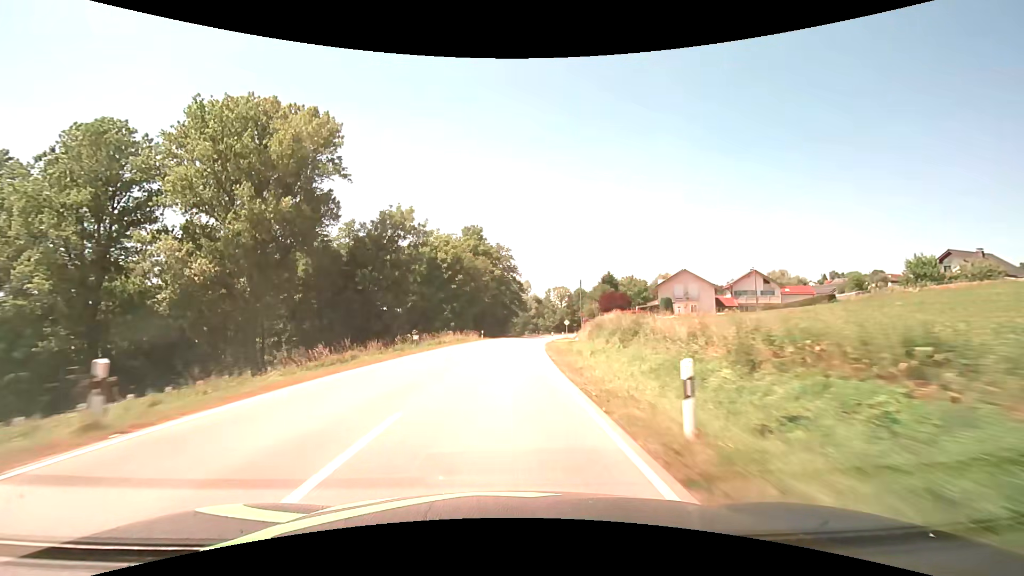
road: secondary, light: Day
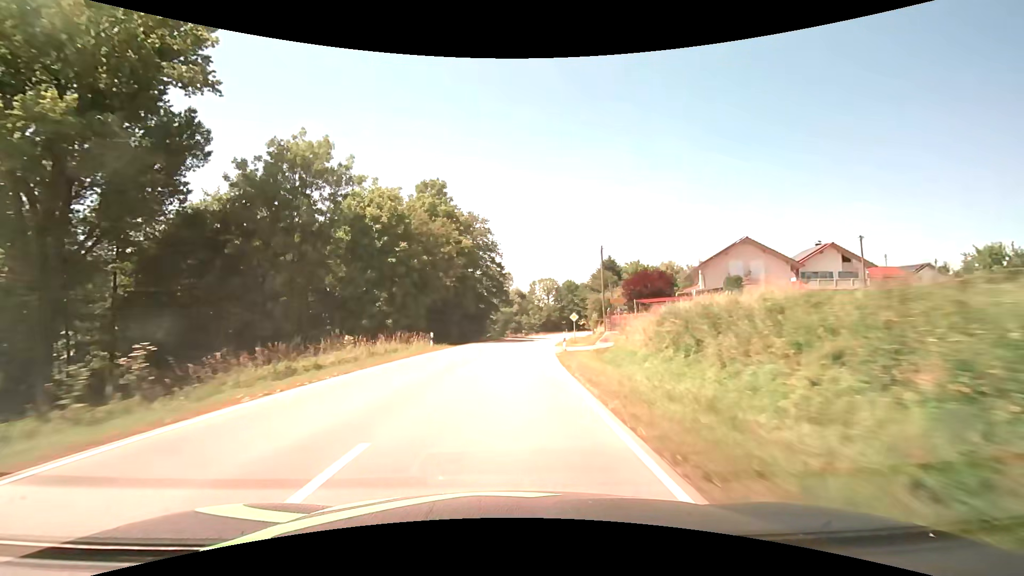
(+0.4, +25.6) m; +2°
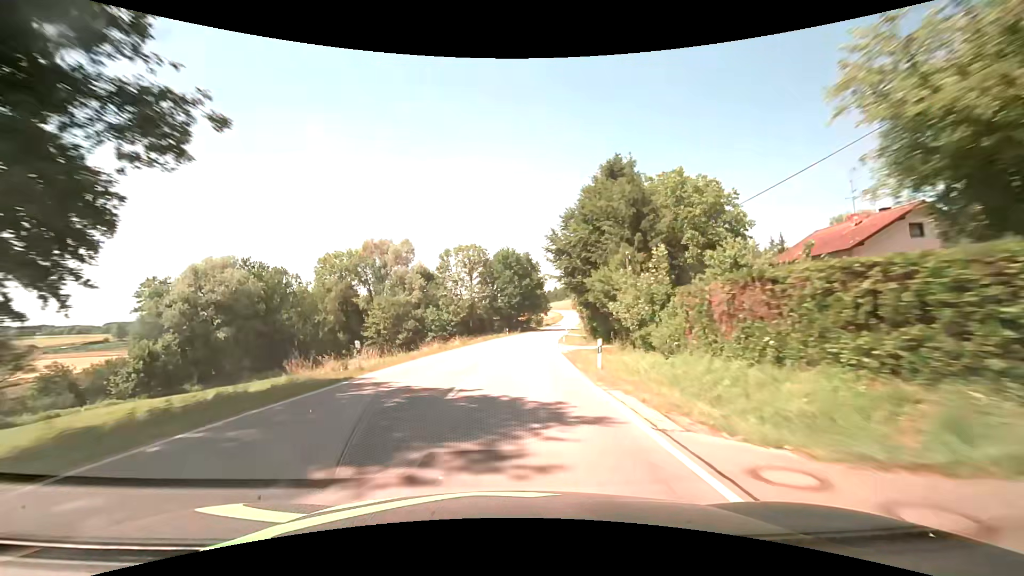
(+4.6, +63.2) m; +9°
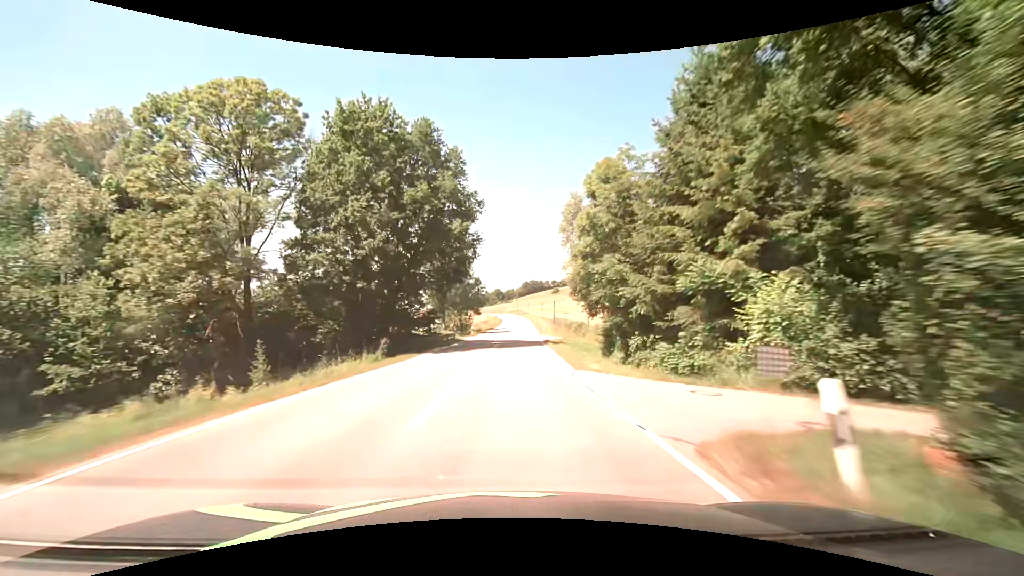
(+4.8, +62.8) m; +8°
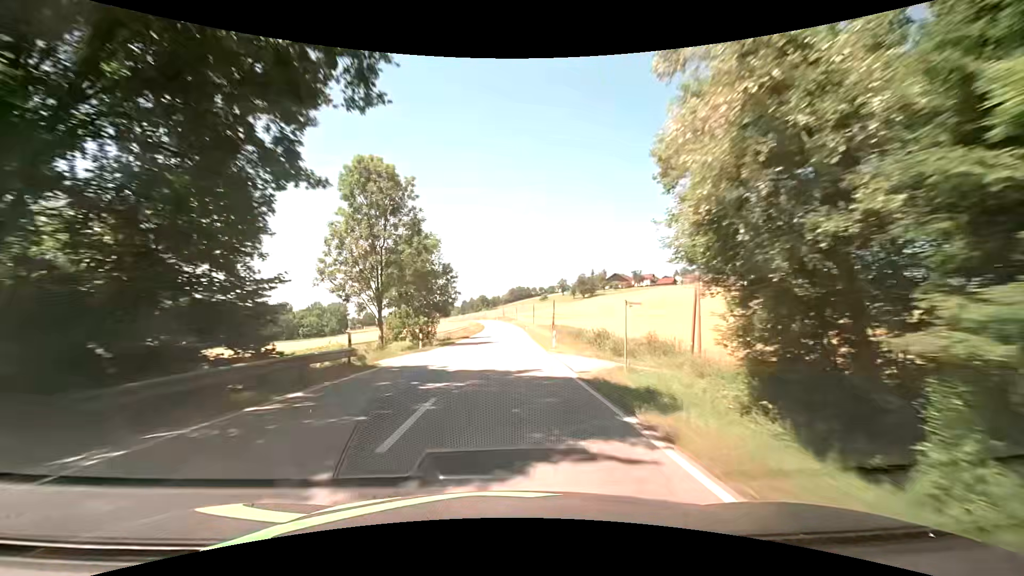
(+0.5, +25.0) m; +2°
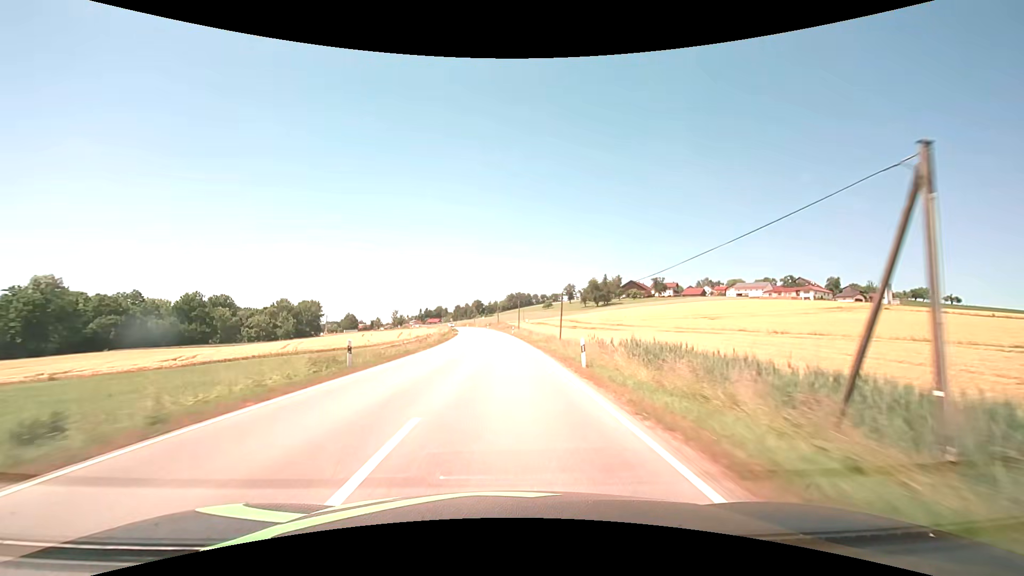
(+0.3, +62.0) m; 0°
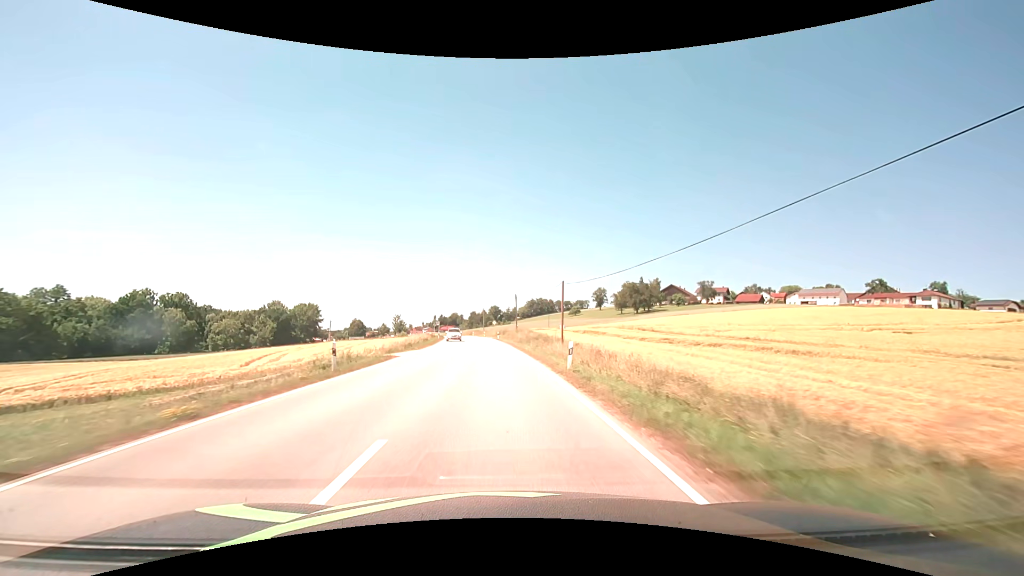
(-0.7, +49.3) m; -2°
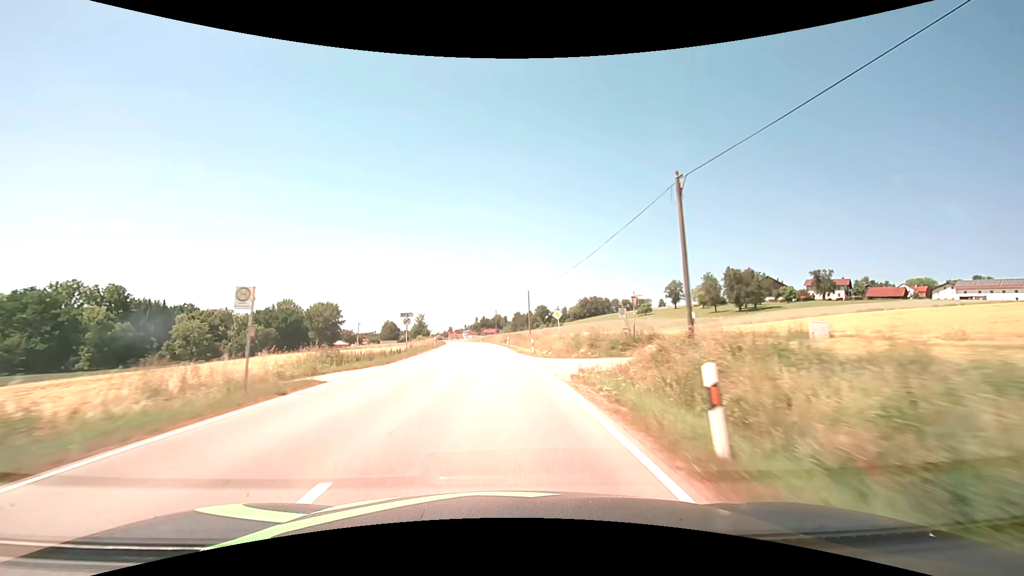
(-2.7, +61.7) m; -5°
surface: asphalt
(0, +10) (0, +20) (-1, +30) (-1, +40) (-2, +50) (-2, +60) (-3, +70) (-4, +80) (-6, +90) (-7, +100) m
